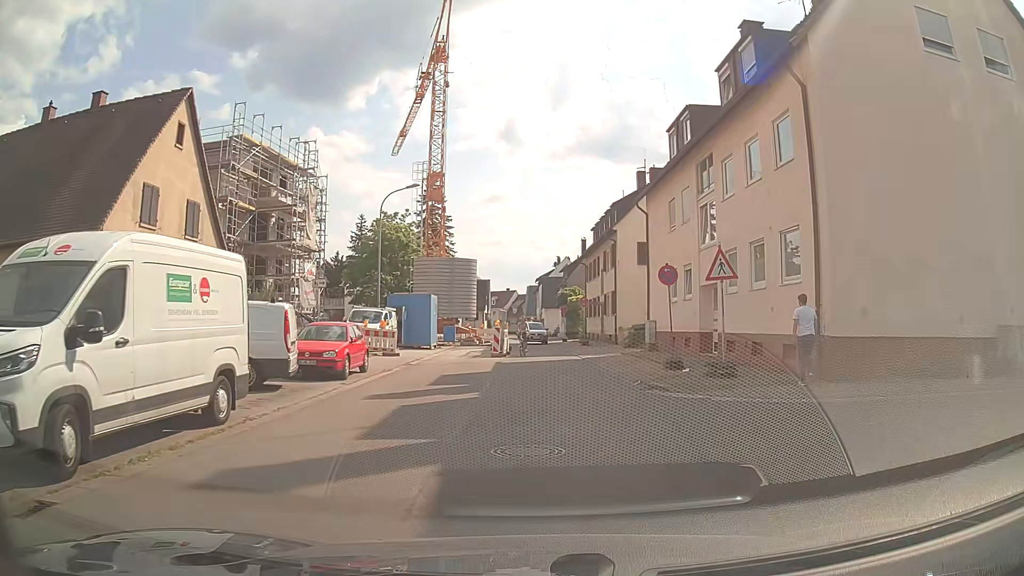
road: residential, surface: asphalt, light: Day
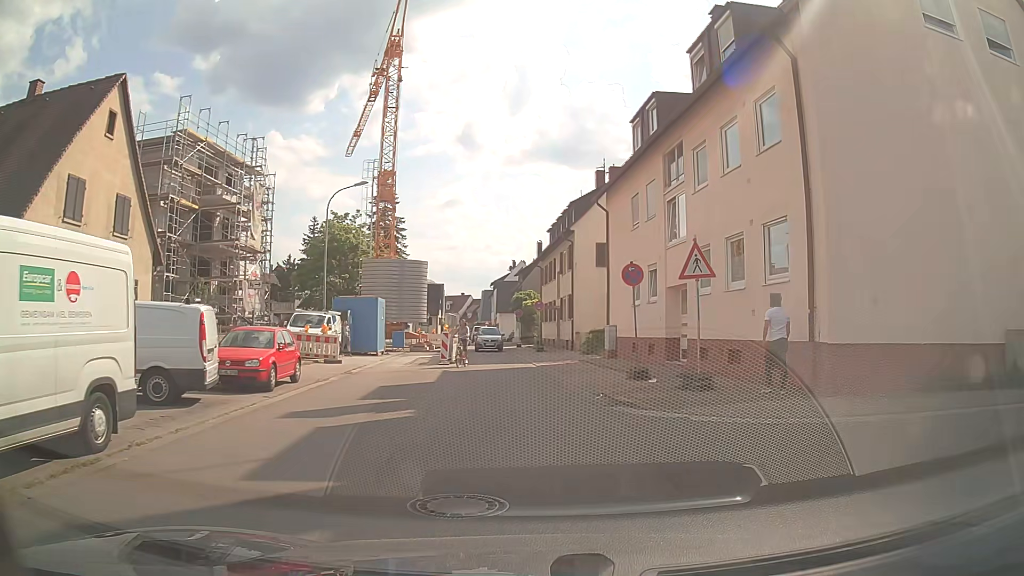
(0.0, +2.0) m; +2°
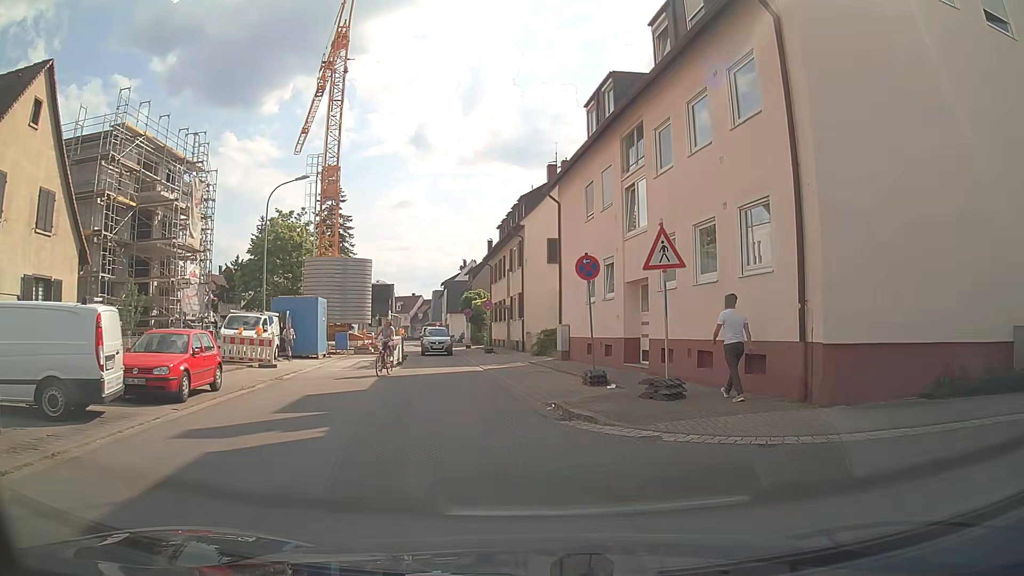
(+0.1, +1.9) m; +4°
